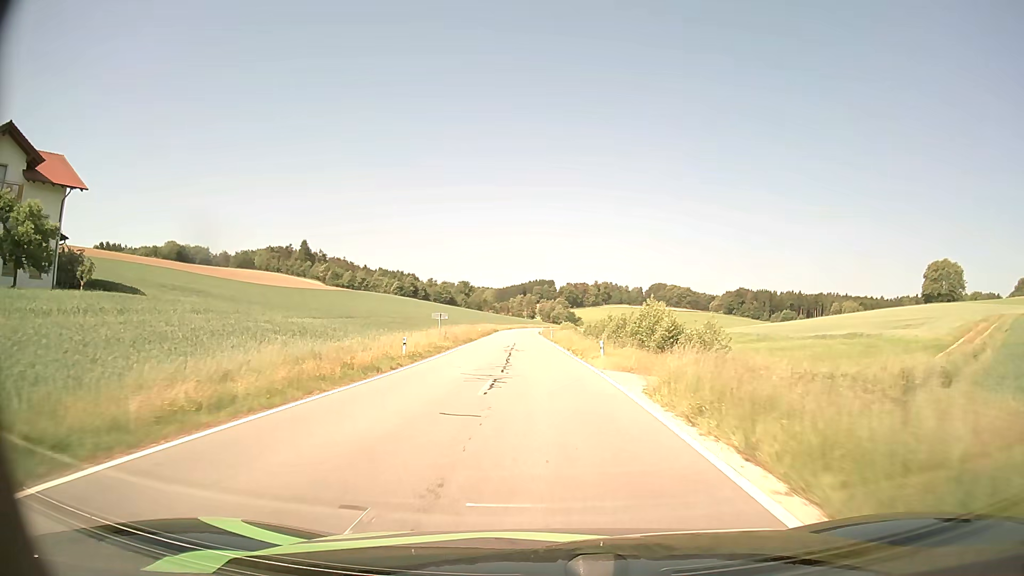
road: tertiary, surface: asphalt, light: Day
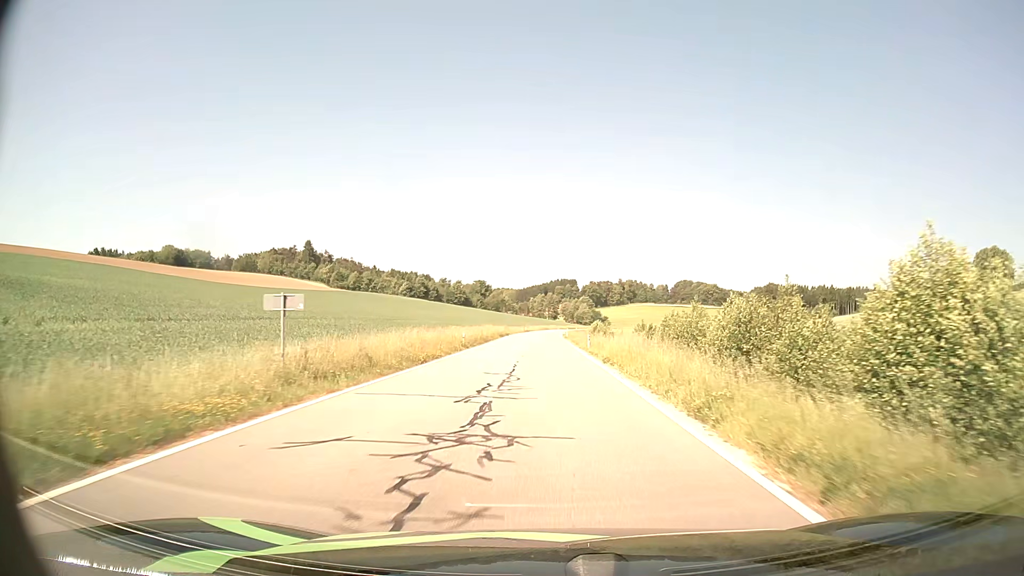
(-0.7, +28.7) m; -2°
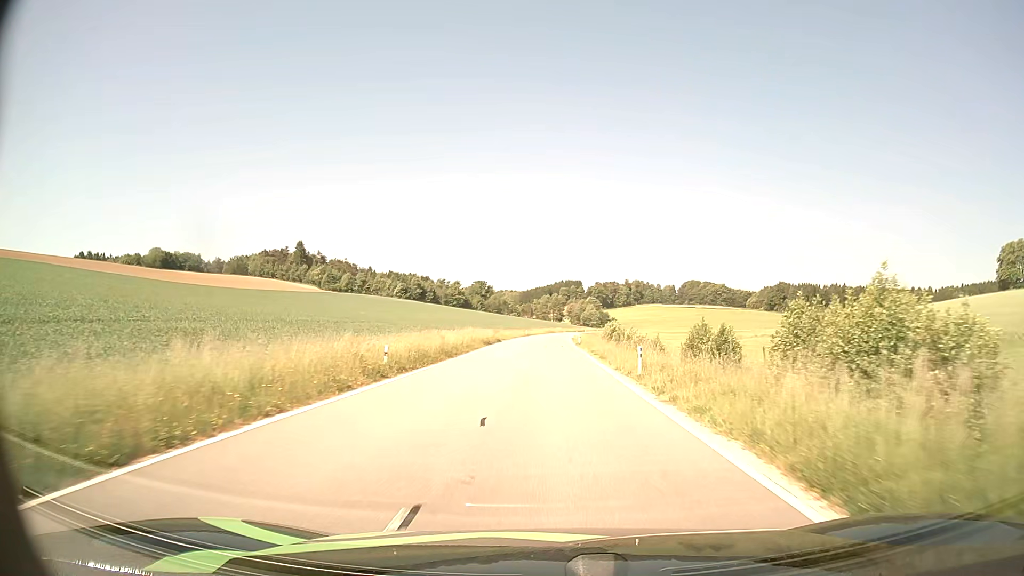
(-0.1, +20.1) m; -1°
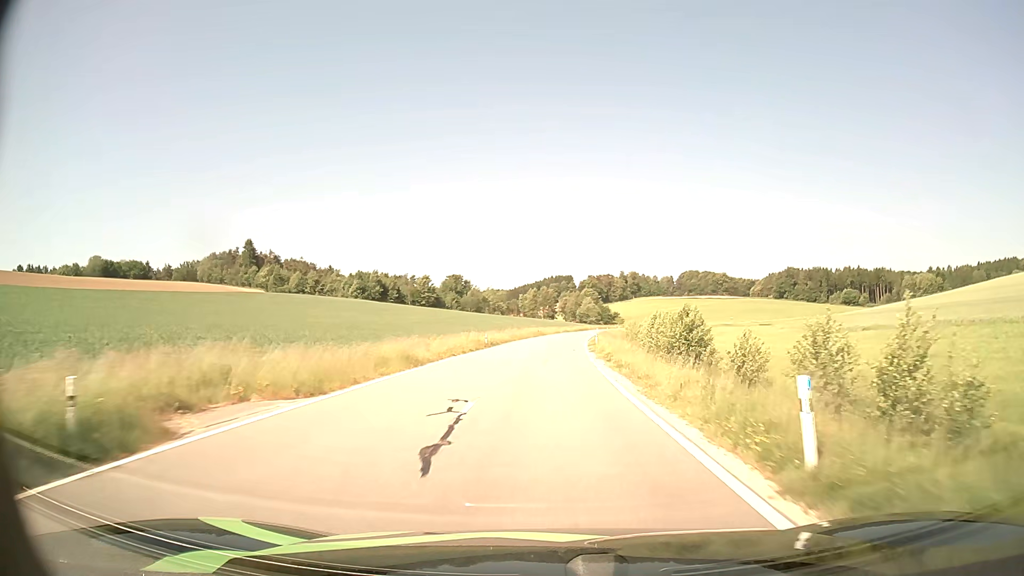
(+0.4, +53.0) m; +1°
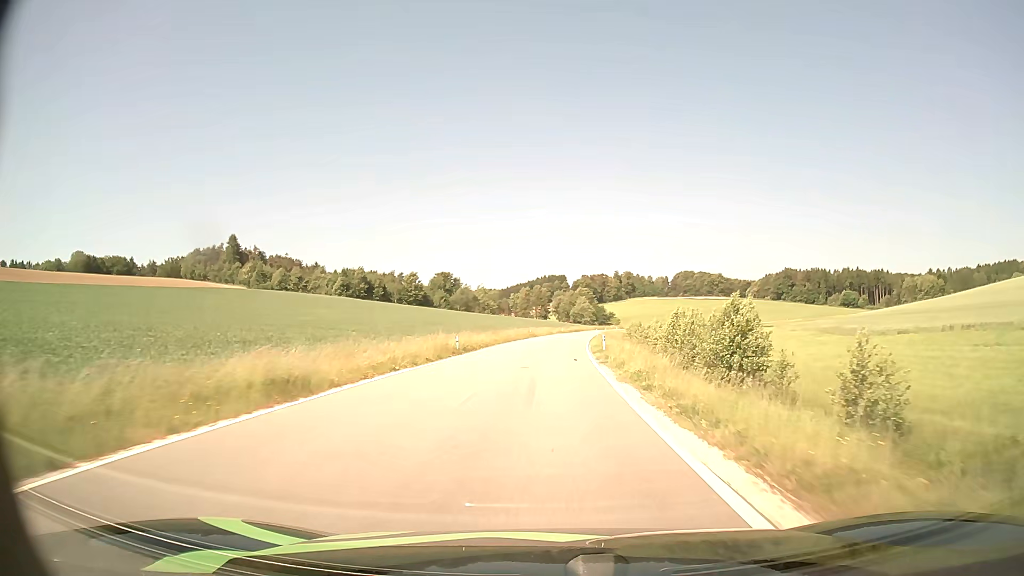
(0.0, +11.1) m; 0°
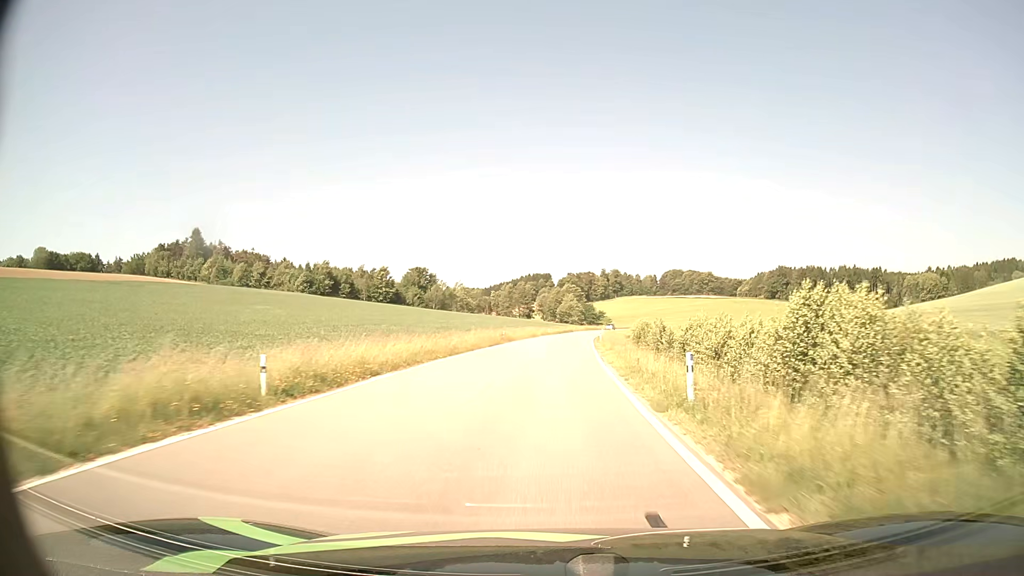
(+0.3, +22.5) m; +1°
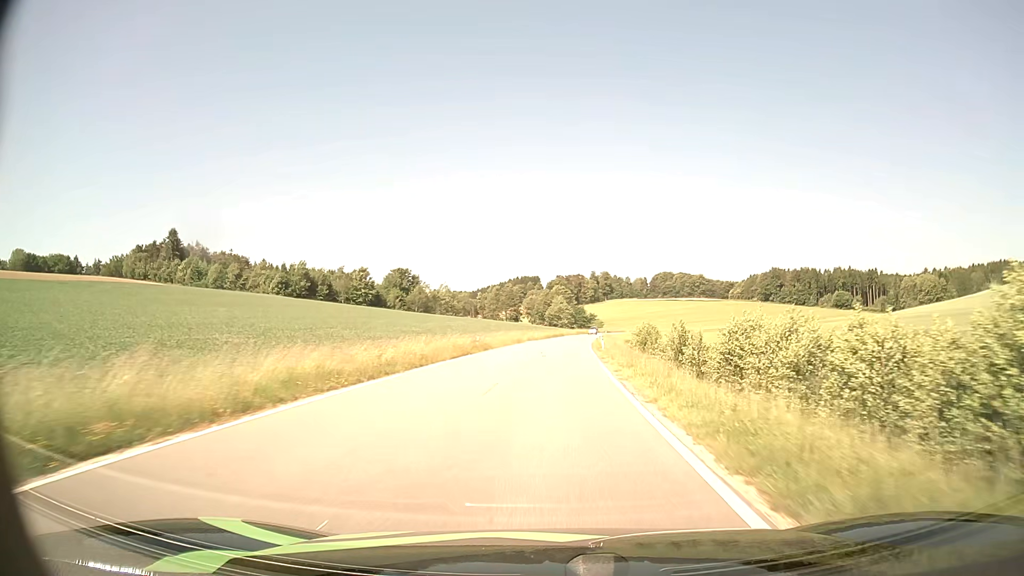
(+0.1, +11.4) m; +1°
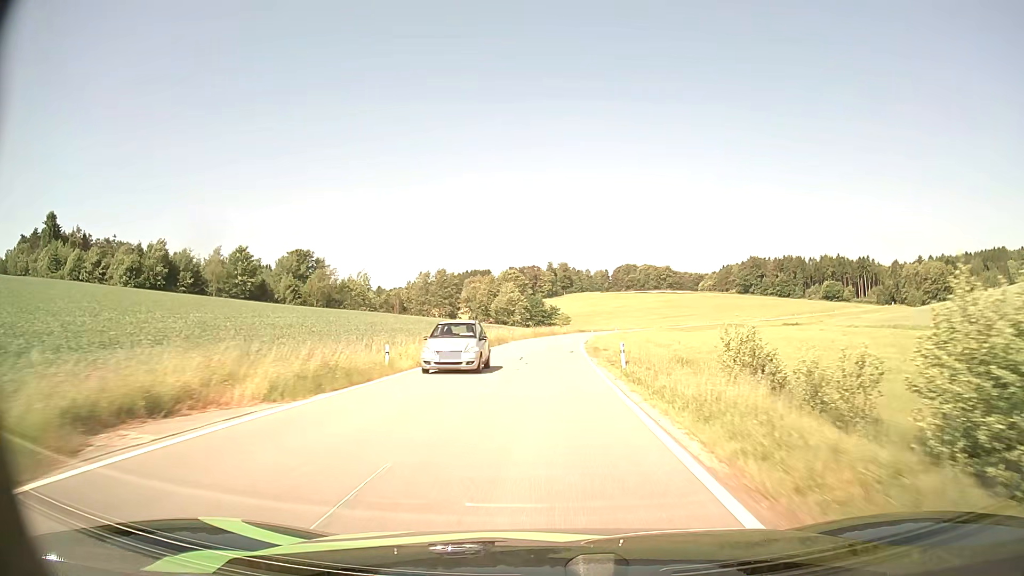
(+2.1, +58.8) m; +4°
(0, +10) (0, +20) (0, +30) (+1, +40) (+1, +50) (+2, +60) (+3, +70) (+4, +80) (+6, +90) (+8, +99) m
